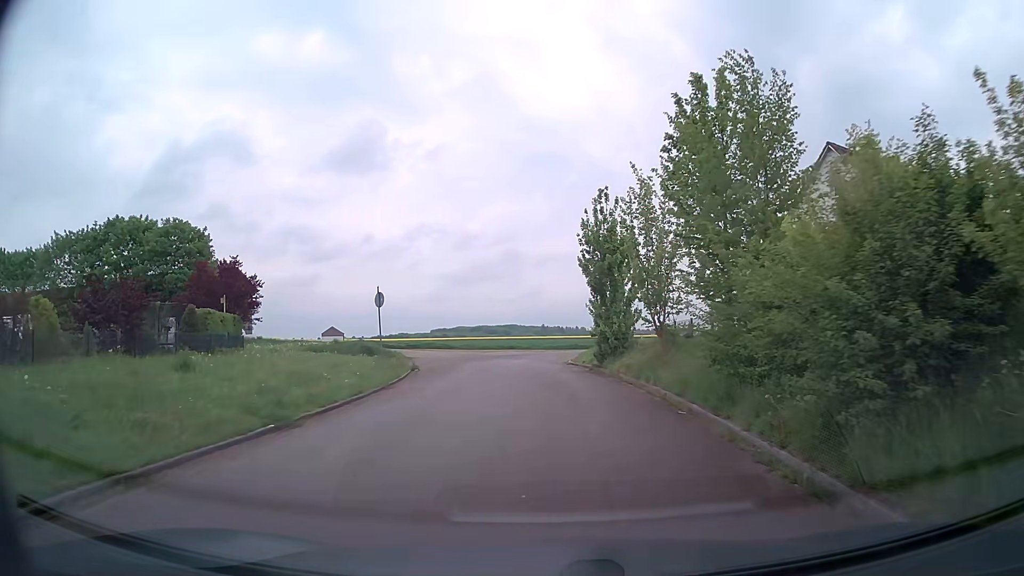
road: residential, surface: asphalt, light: Day
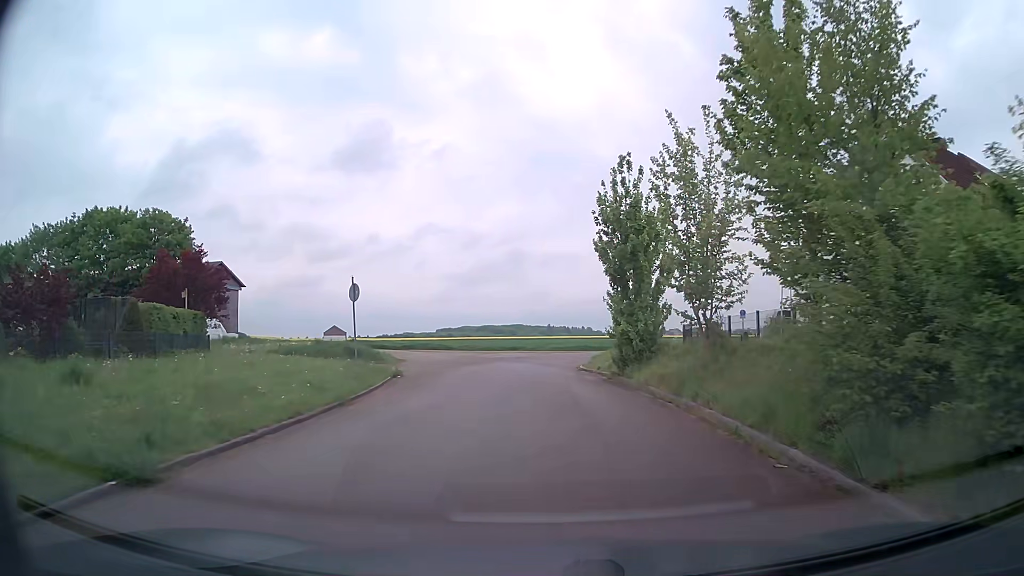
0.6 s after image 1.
(0.0, +4.4) m; -1°
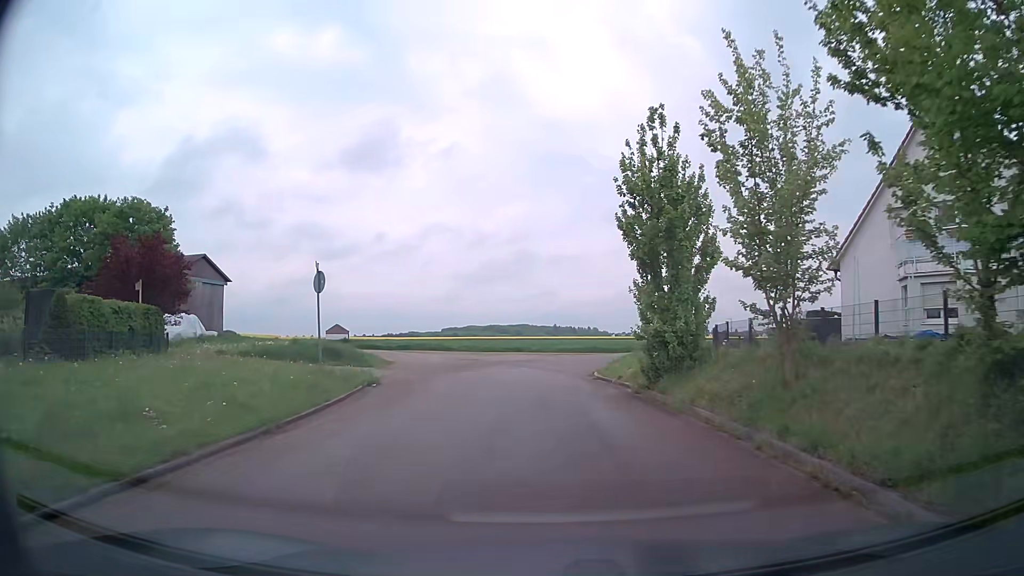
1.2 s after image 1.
(0.0, +4.2) m; -1°
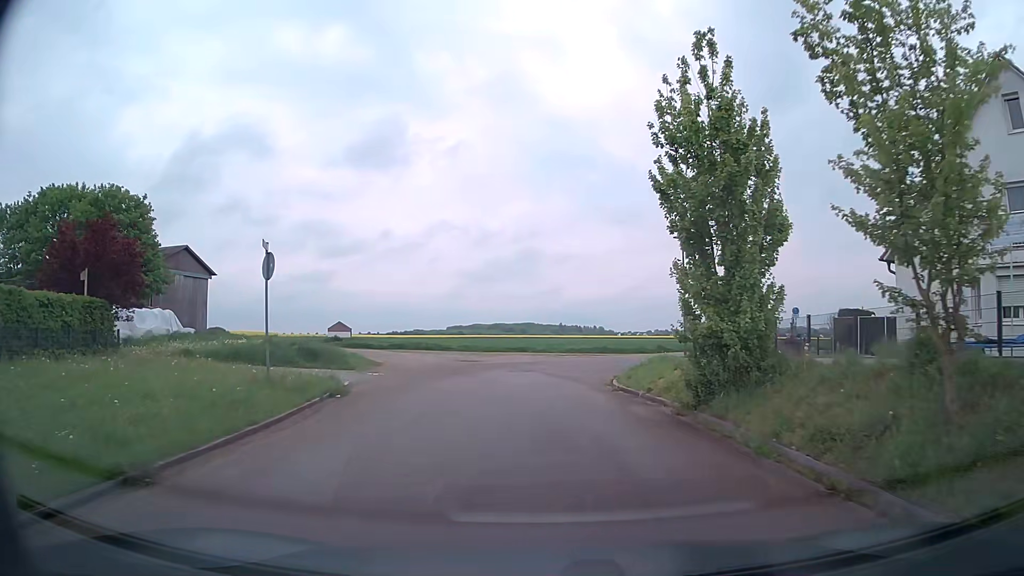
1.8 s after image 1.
(0.0, +3.9) m; 0°
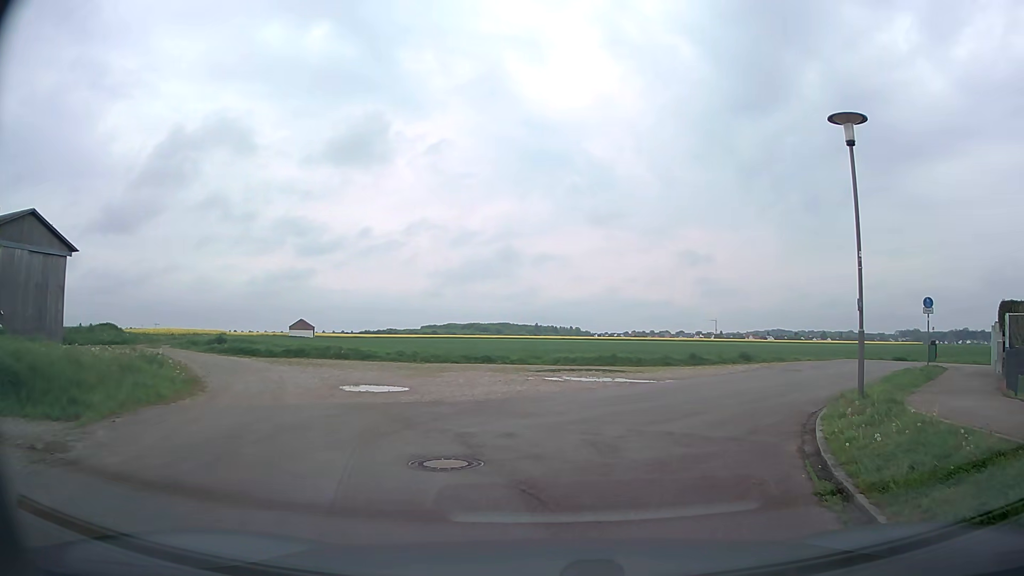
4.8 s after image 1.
(-0.1, +16.2) m; +2°
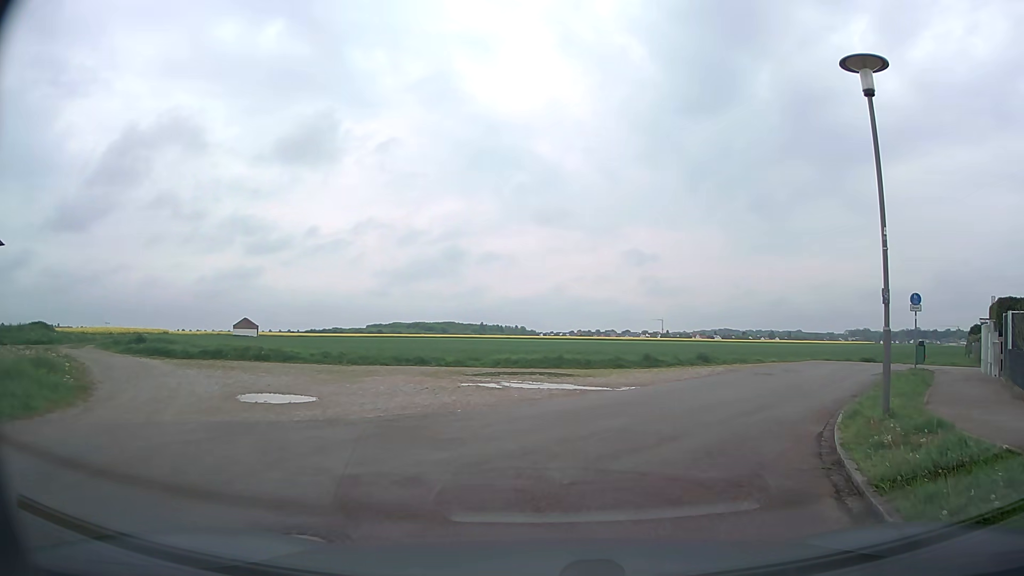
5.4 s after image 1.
(+0.1, +2.8) m; +5°
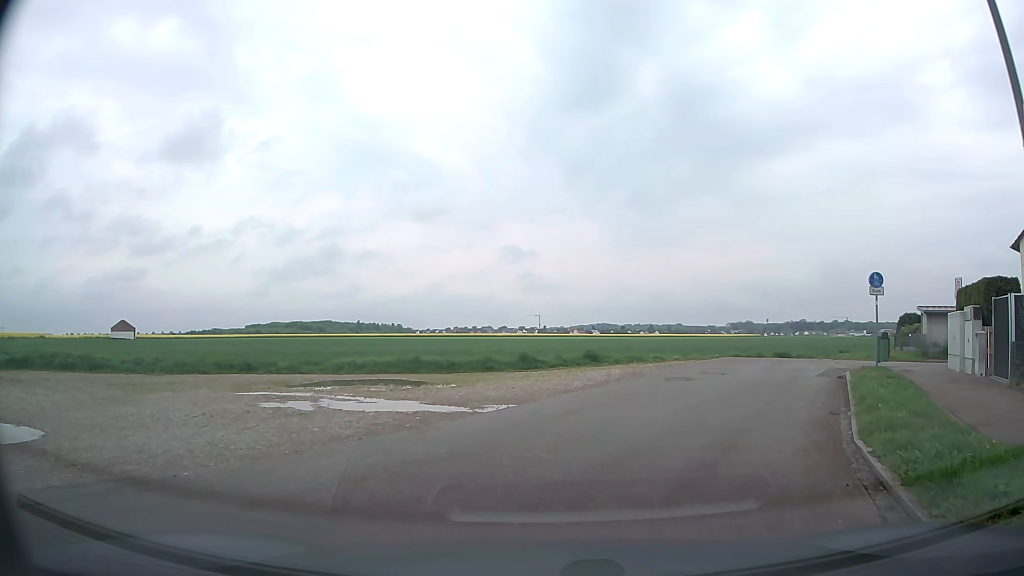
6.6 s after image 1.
(+0.5, +5.3) m; +10°
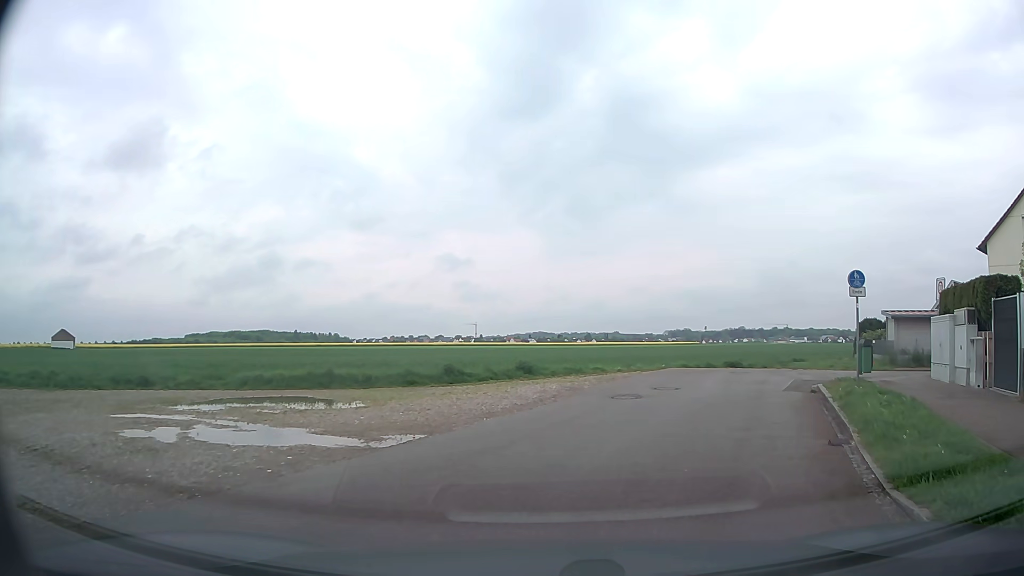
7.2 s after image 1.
(+0.1, +2.6) m; +6°
